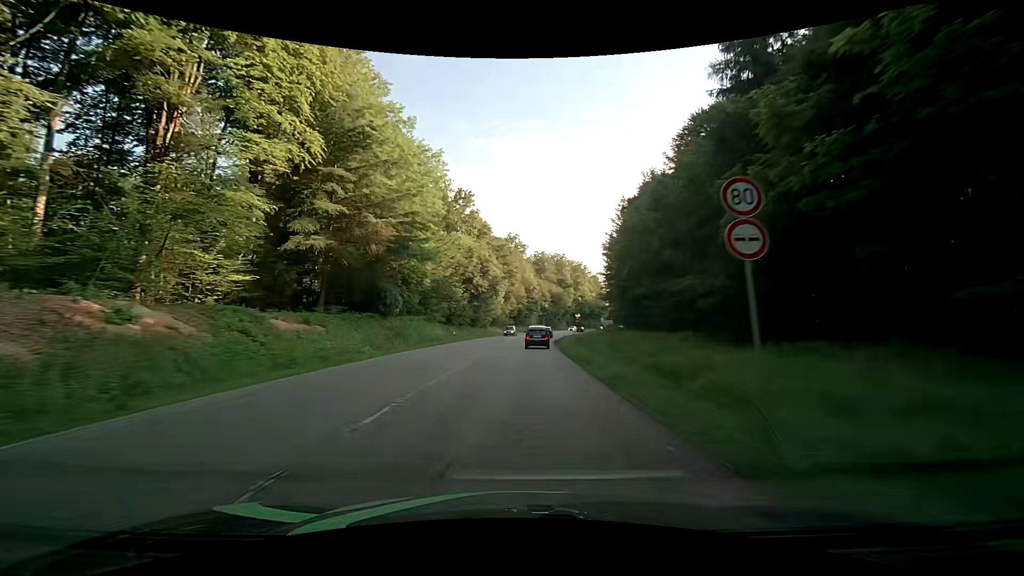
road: secondary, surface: asphalt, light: Day
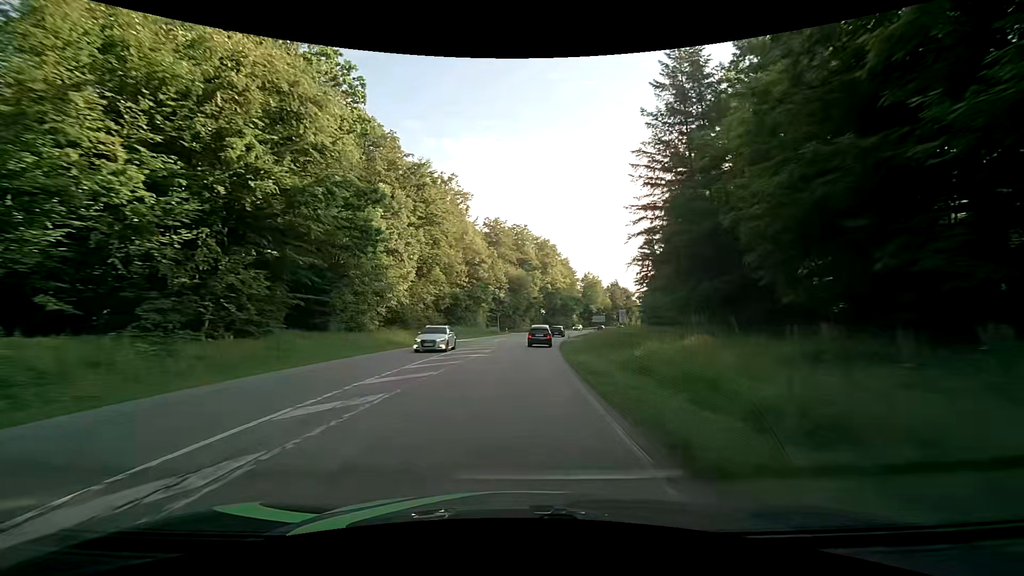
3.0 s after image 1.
(+2.3, +54.3) m; +5°
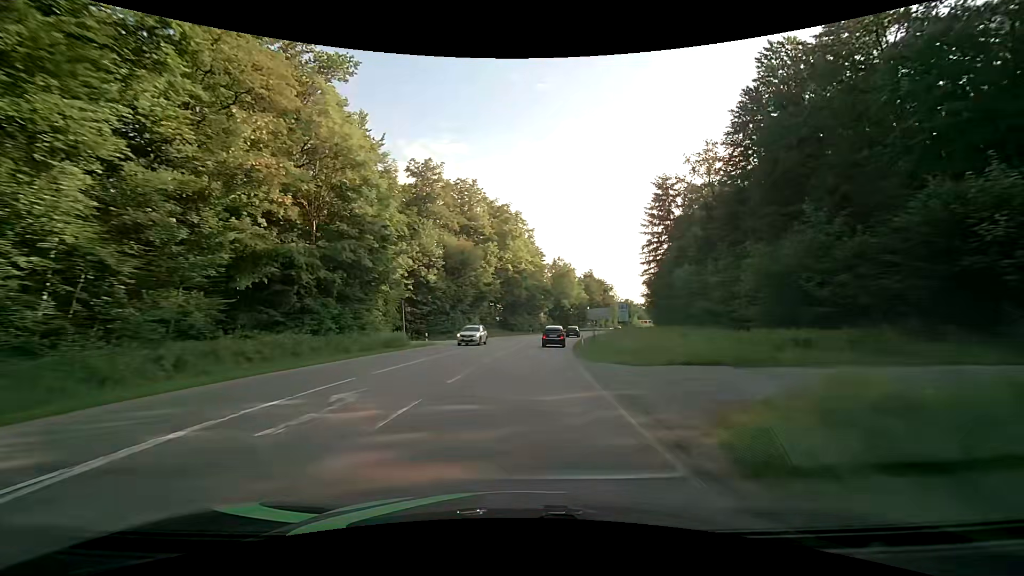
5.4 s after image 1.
(+1.6, +43.0) m; +5°
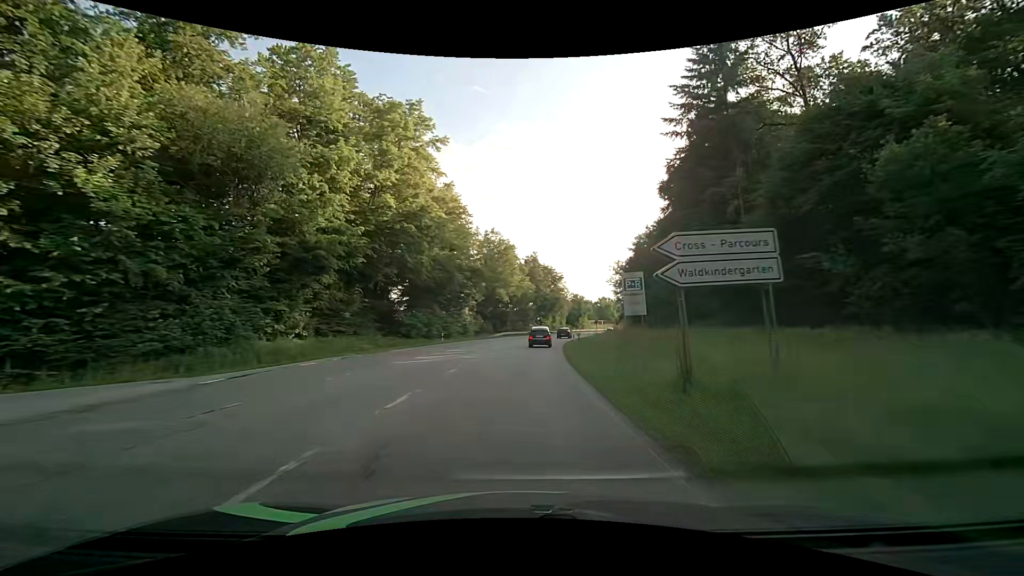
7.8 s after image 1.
(+2.7, +42.5) m; +8°
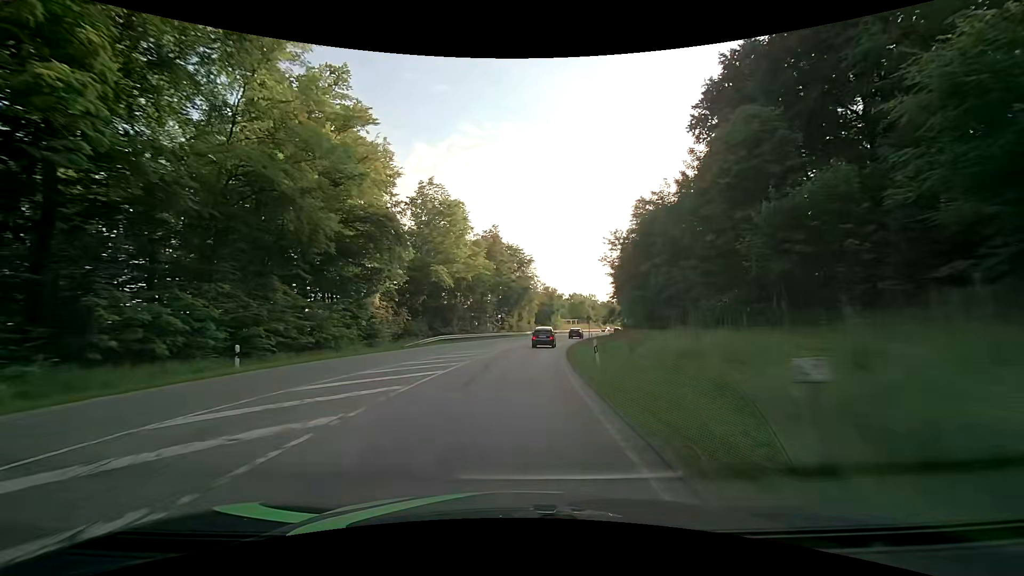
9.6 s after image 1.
(+1.2, +31.8) m; +4°
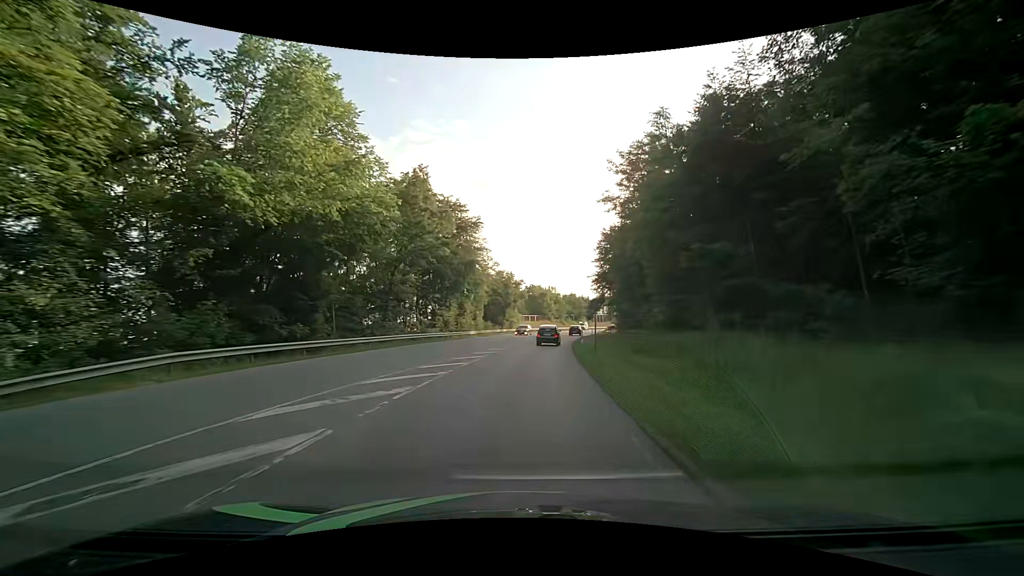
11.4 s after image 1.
(+1.4, +31.1) m; +5°
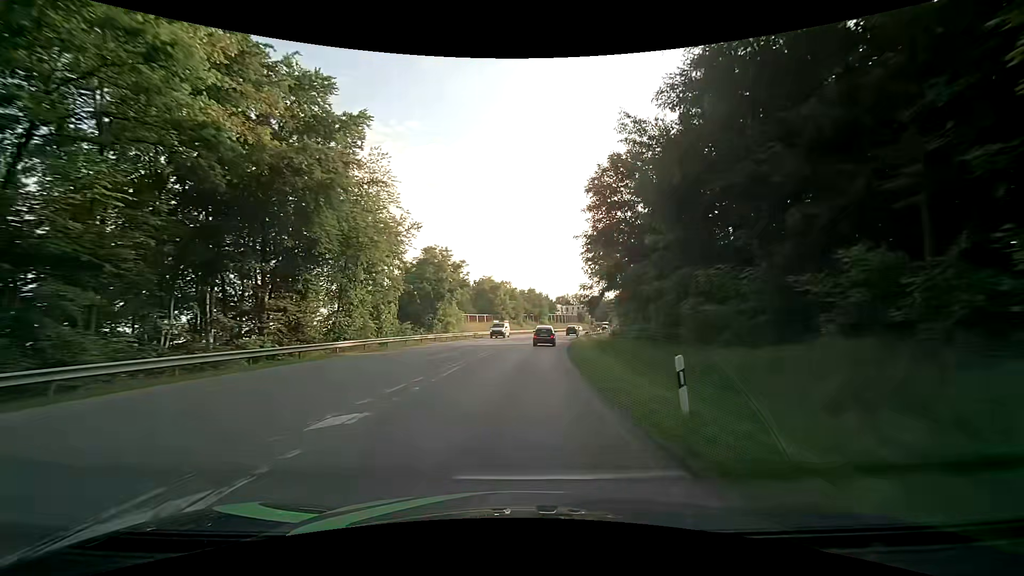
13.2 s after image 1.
(+1.6, +30.5) m; +6°
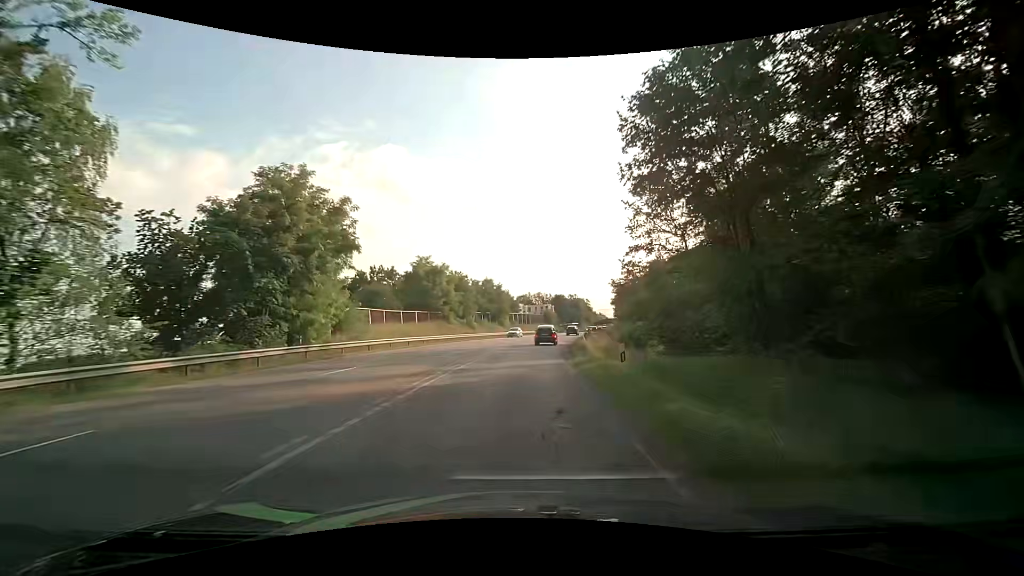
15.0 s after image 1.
(+1.3, +30.7) m; +5°
(0, +10) (0, +20) (+1, +30) (+2, +40) (+3, +50) (+5, +60) (+6, +70) (+8, +79) (+10, +89) (+13, +99) m
